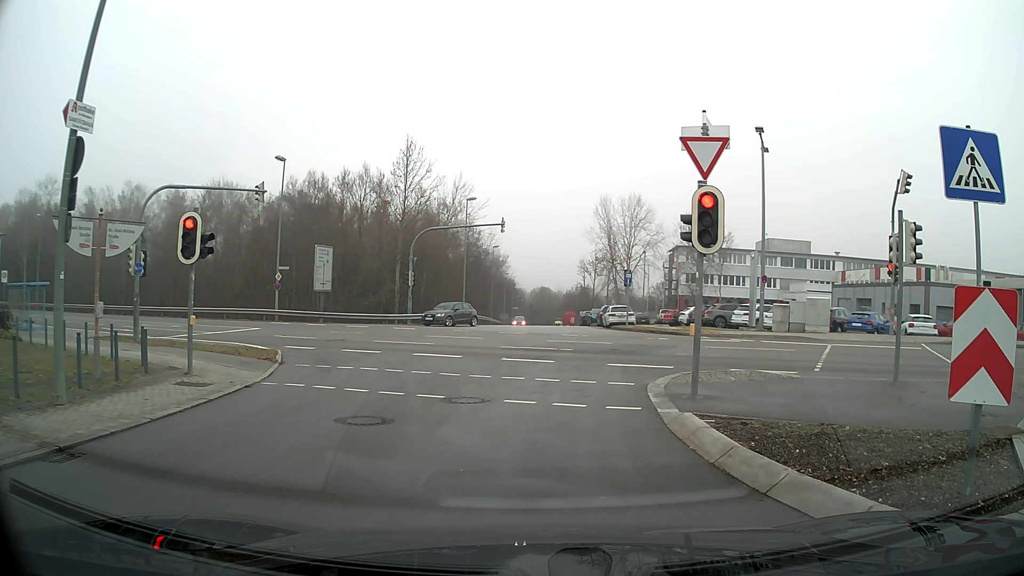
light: Day
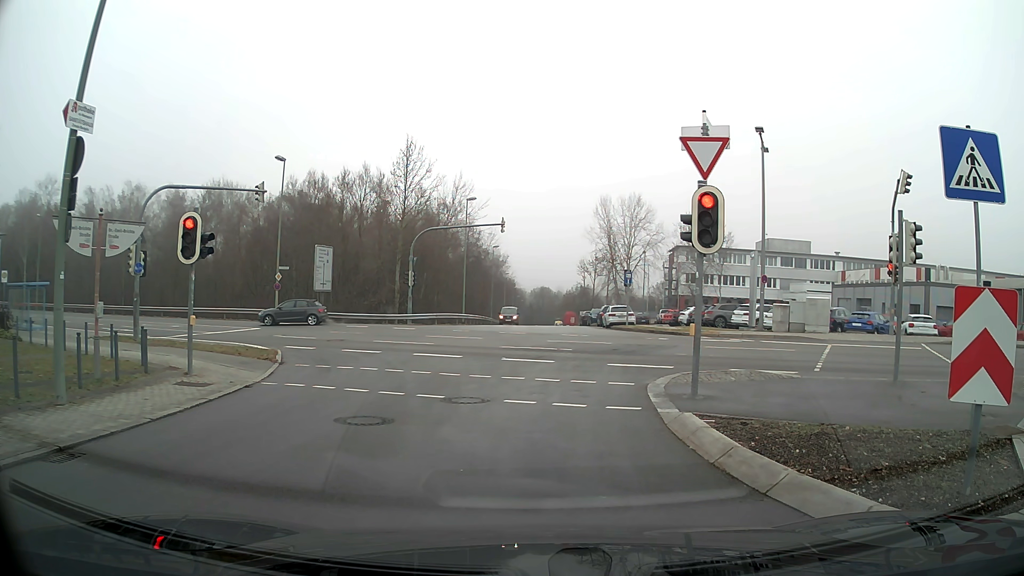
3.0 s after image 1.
(0.0, 0.0) m; 0°
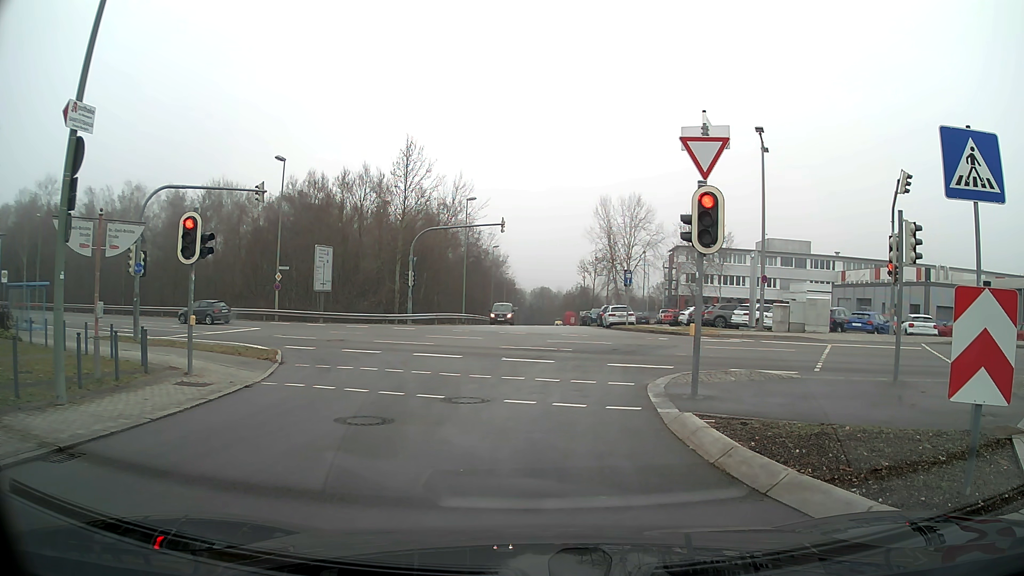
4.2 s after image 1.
(0.0, 0.0) m; 0°
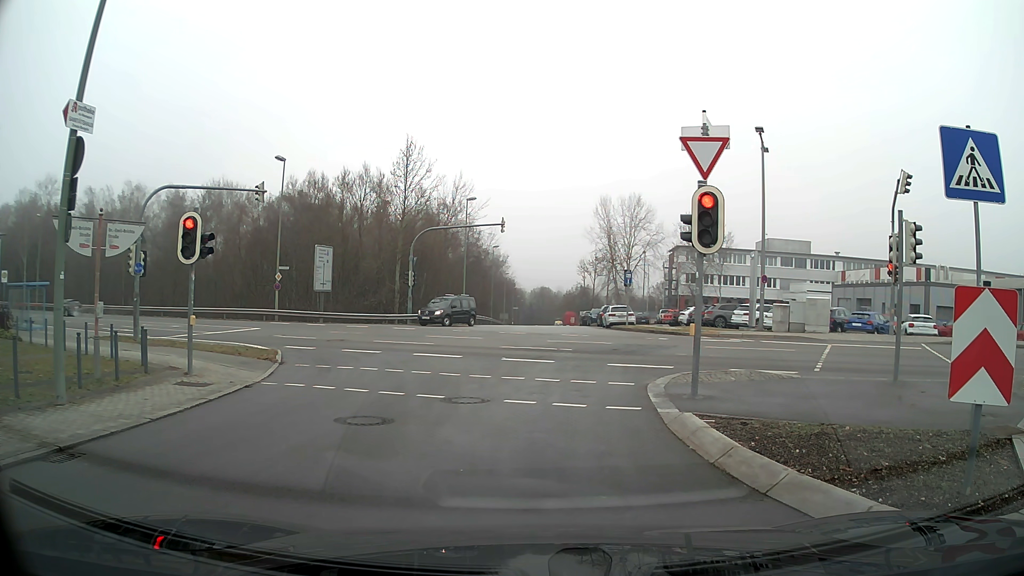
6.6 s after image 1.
(0.0, 0.0) m; 0°
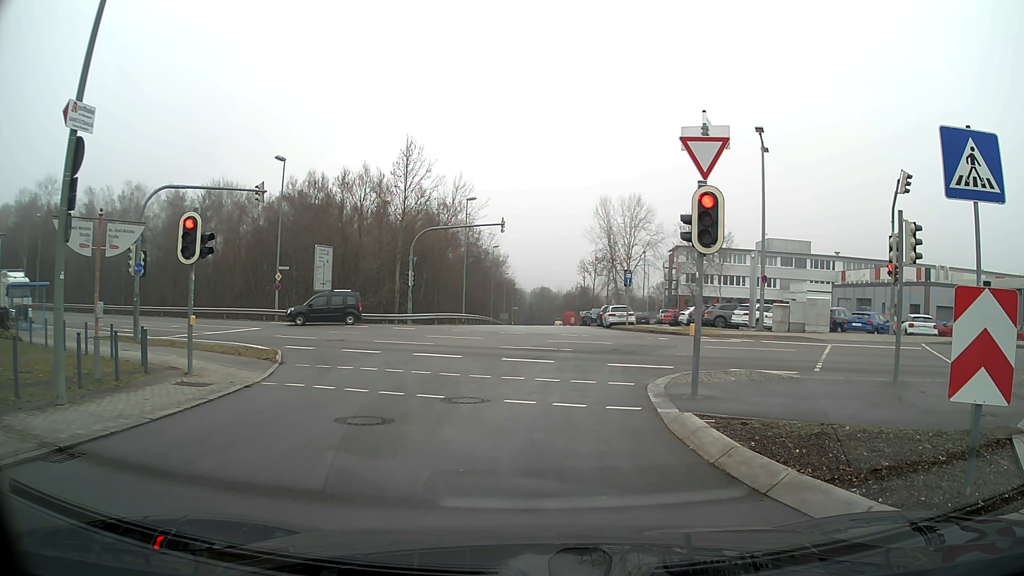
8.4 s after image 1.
(0.0, 0.0) m; 0°
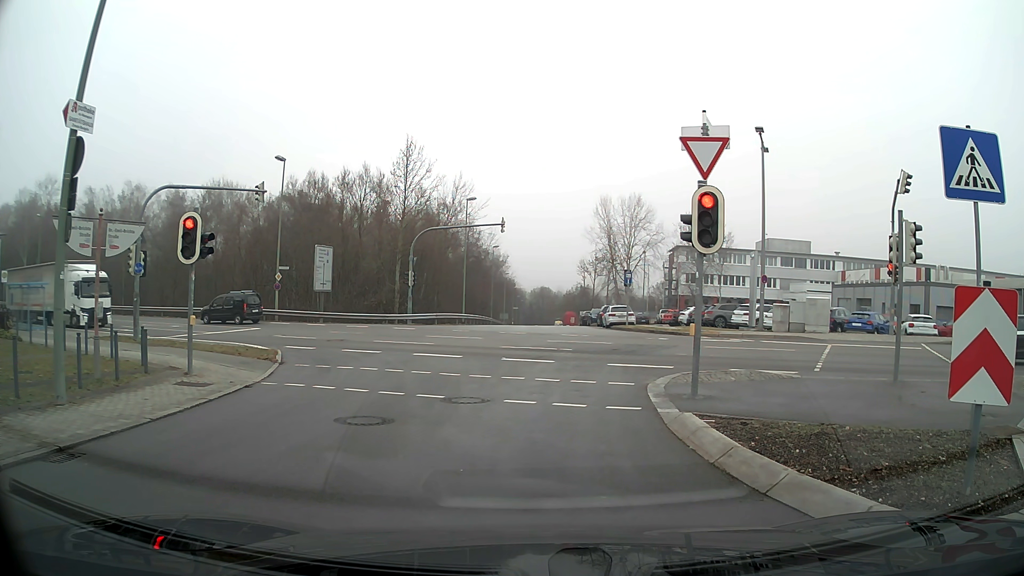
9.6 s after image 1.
(0.0, 0.0) m; 0°
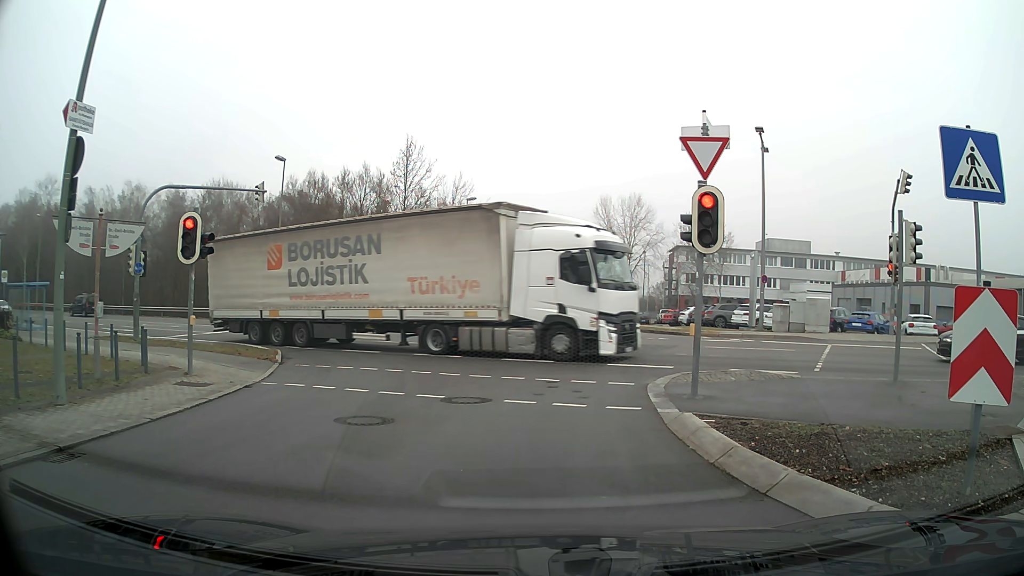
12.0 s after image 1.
(0.0, 0.0) m; 0°
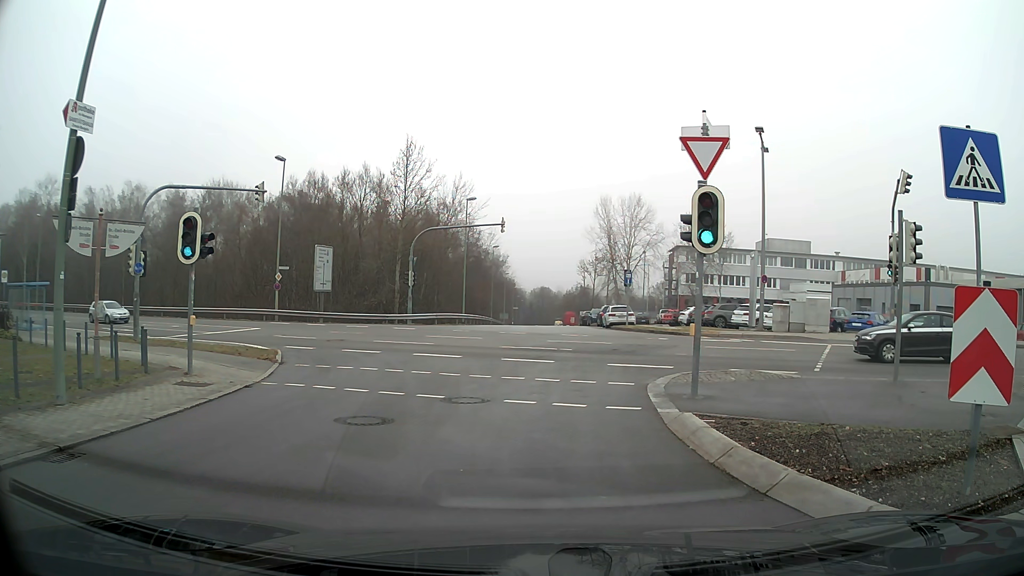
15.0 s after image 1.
(0.0, 0.0) m; 0°
(0, +10) (-1, +20) (-6, +29) (-14, +35) (-22, +39) (-32, +43) (-41, +47) (-50, +51) (-60, +54) (-69, +57) m
